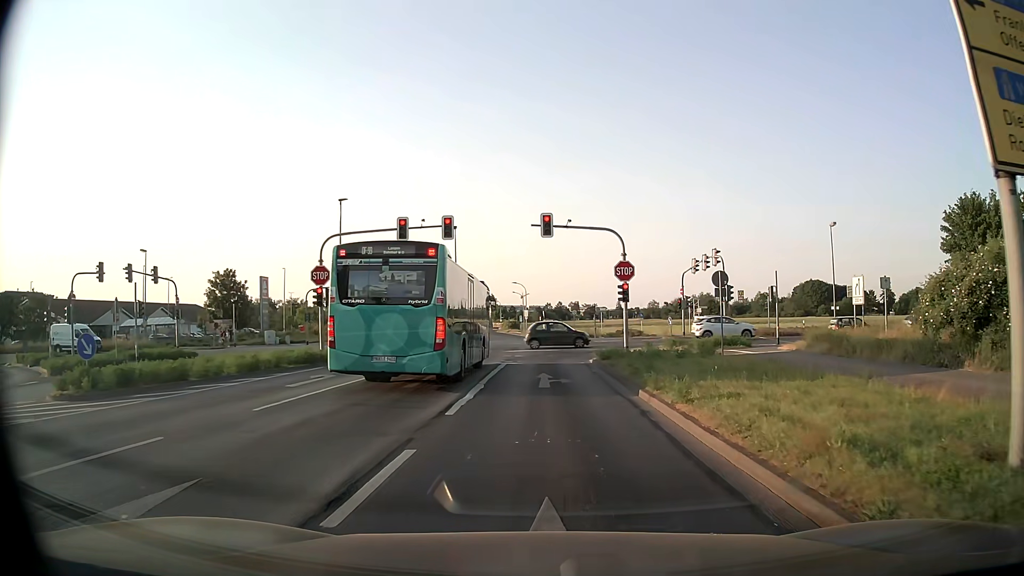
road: tertiary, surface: asphalt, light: Day
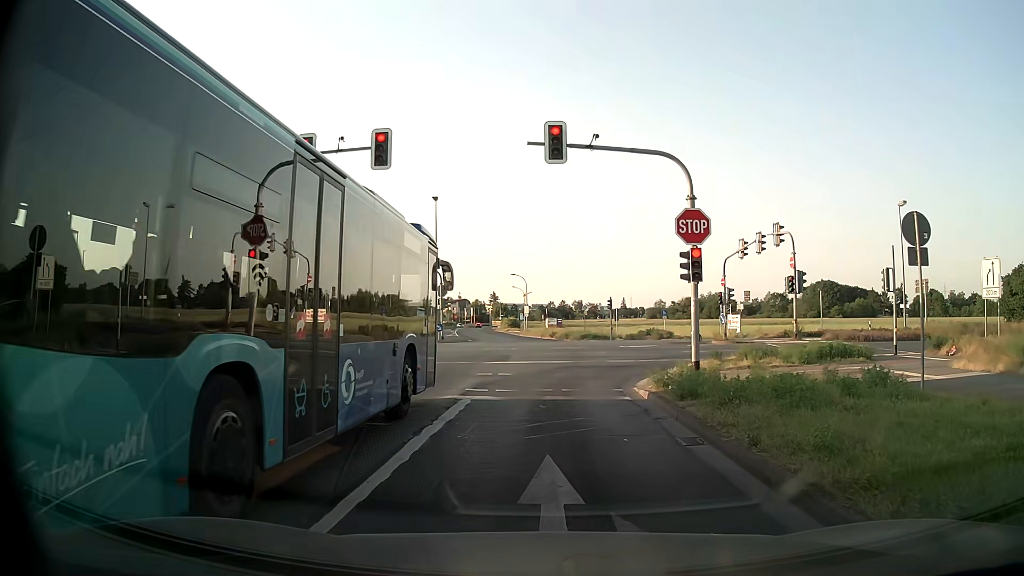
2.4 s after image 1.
(0.0, +12.8) m; 0°
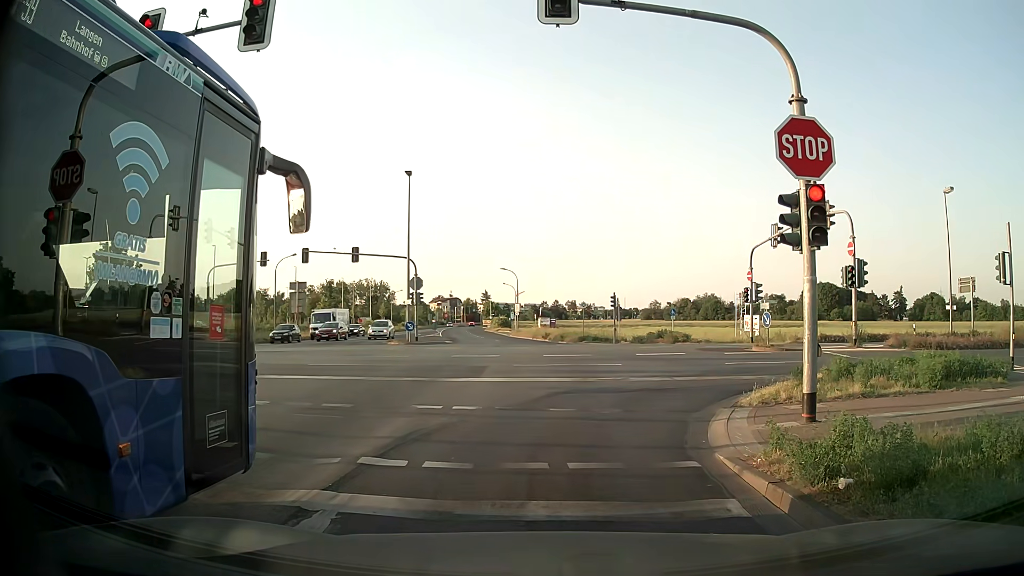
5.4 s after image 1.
(0.0, +7.3) m; 0°
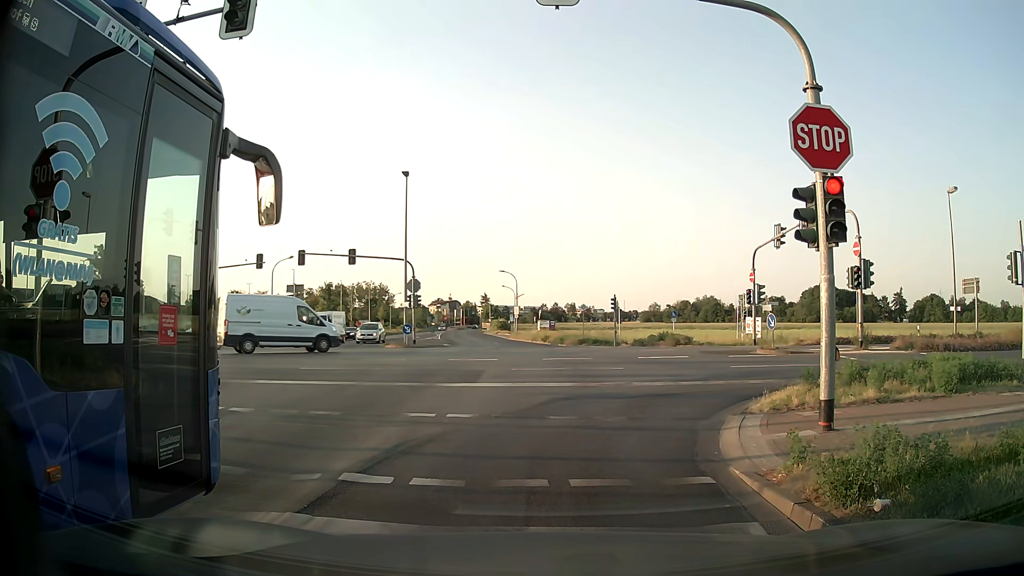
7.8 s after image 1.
(0.0, +0.6) m; 0°
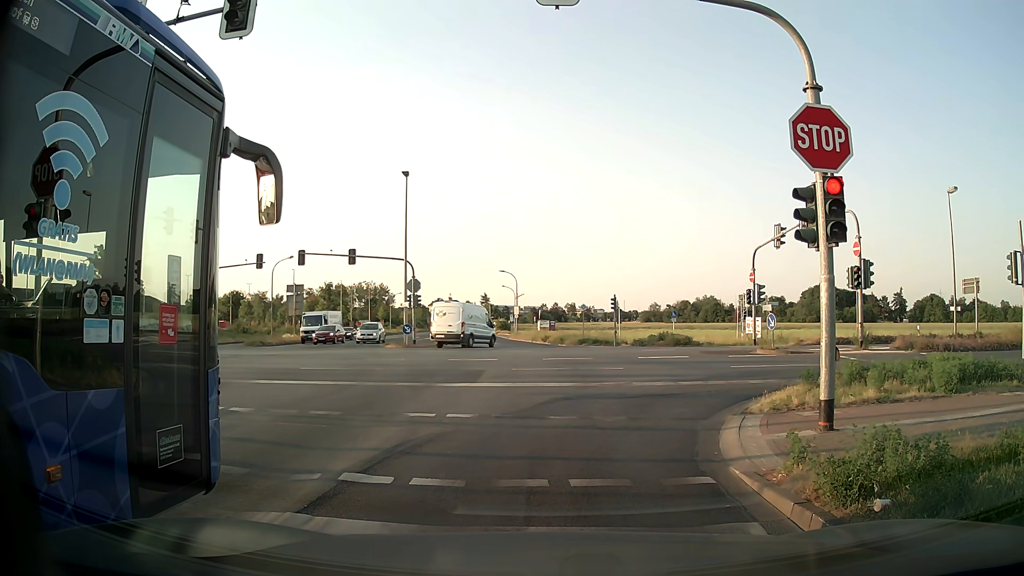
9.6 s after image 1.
(0.0, 0.0) m; 0°
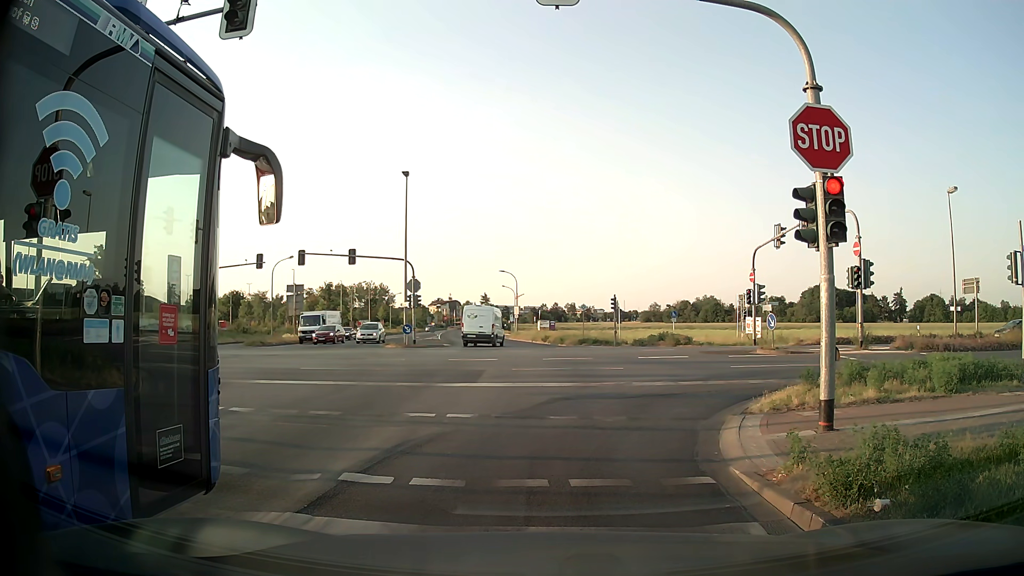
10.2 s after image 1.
(0.0, 0.0) m; 0°
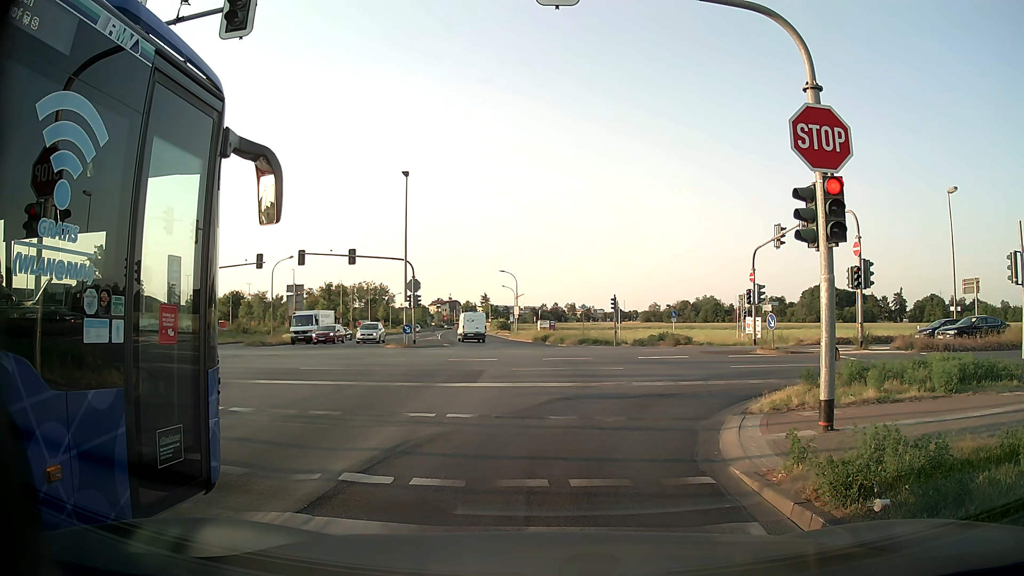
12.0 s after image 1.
(0.0, 0.0) m; 0°
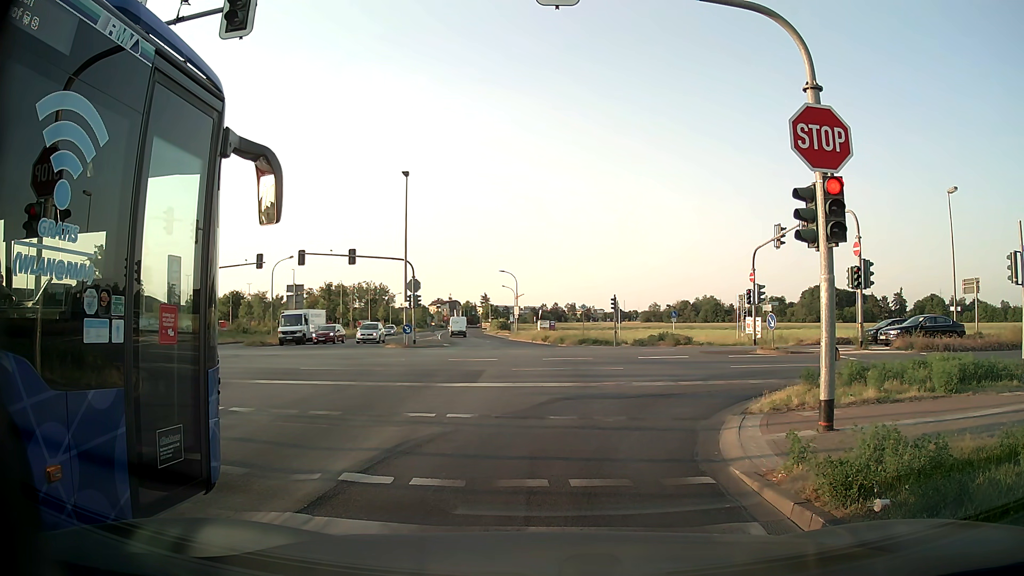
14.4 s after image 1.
(0.0, 0.0) m; 0°
(+1, +10) (+6, +18) (+15, +20) (+25, +20) (+35, +20) (+45, +20) (+55, +21) (+65, +21) (+75, +21) (+85, +22) m
